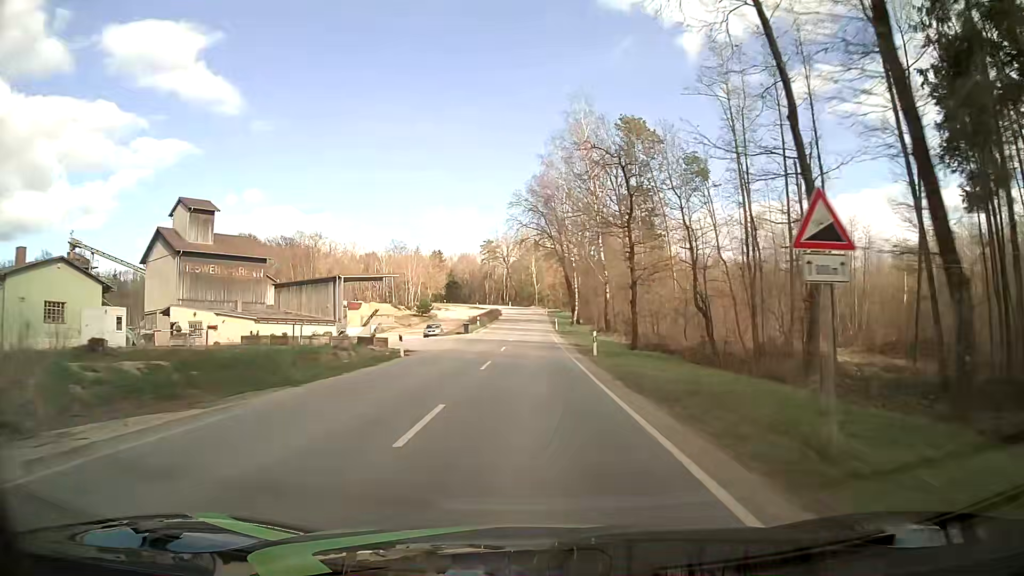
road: tertiary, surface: asphalt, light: Day
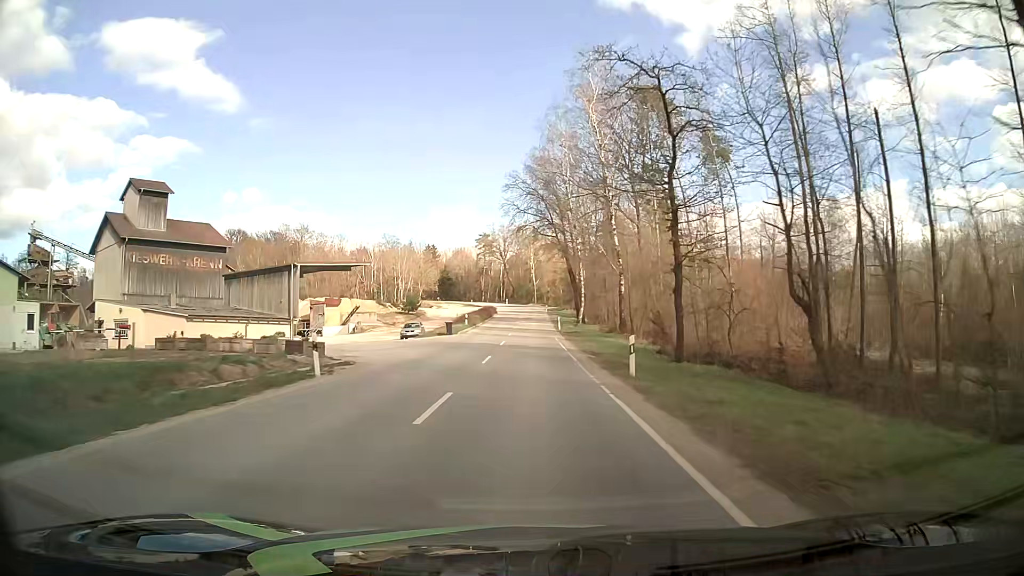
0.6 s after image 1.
(0.0, +10.6) m; 0°
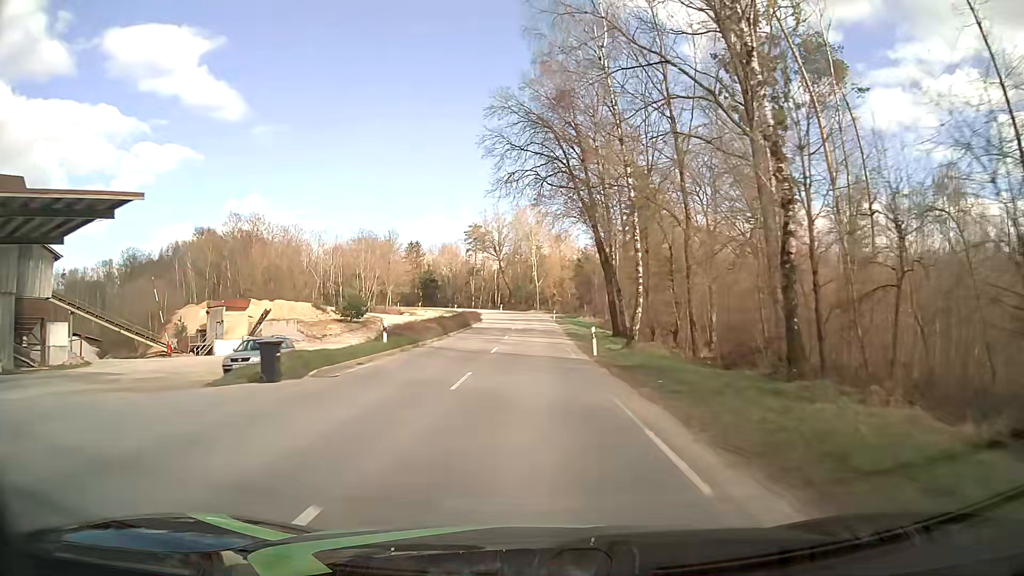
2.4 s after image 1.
(+0.2, +31.9) m; 0°
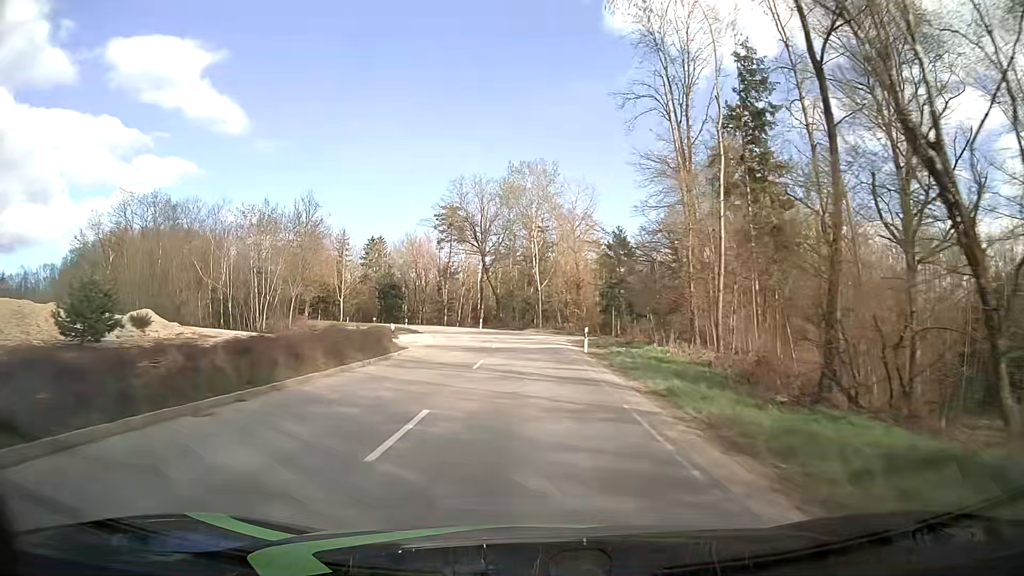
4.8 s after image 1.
(-0.1, +42.6) m; 0°
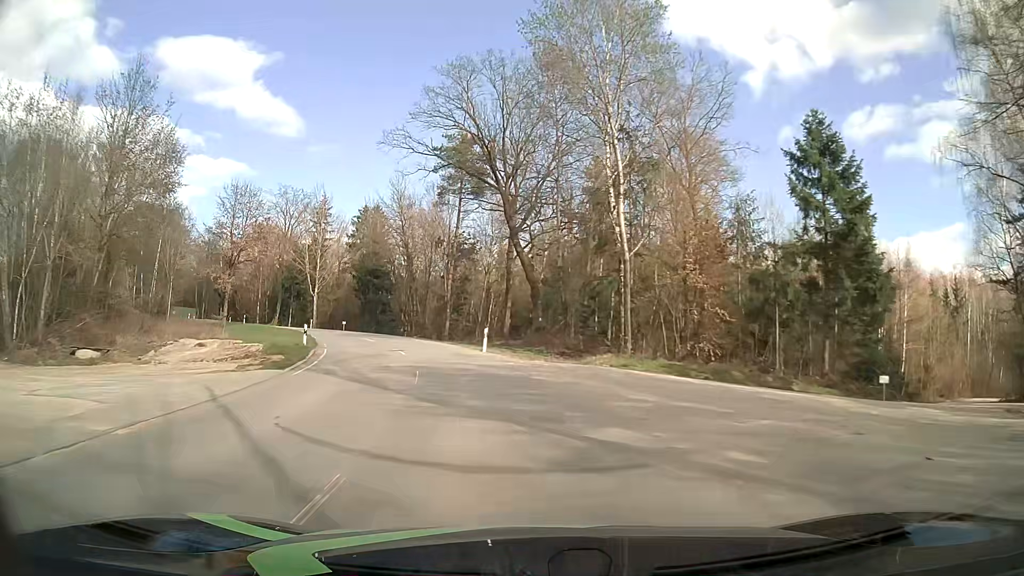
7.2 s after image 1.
(-0.8, +40.1) m; -4°
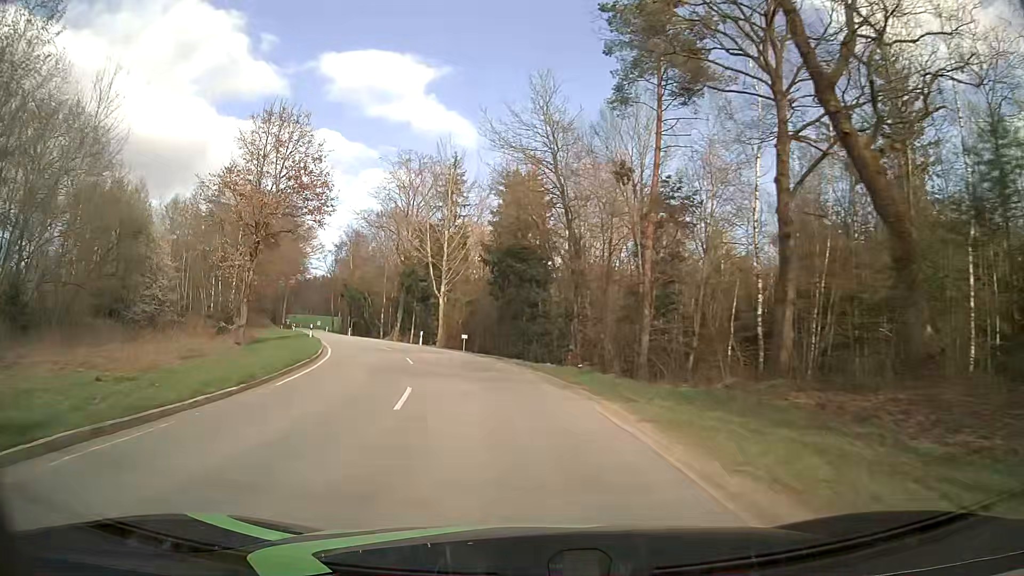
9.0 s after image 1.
(-3.7, +27.5) m; -16°
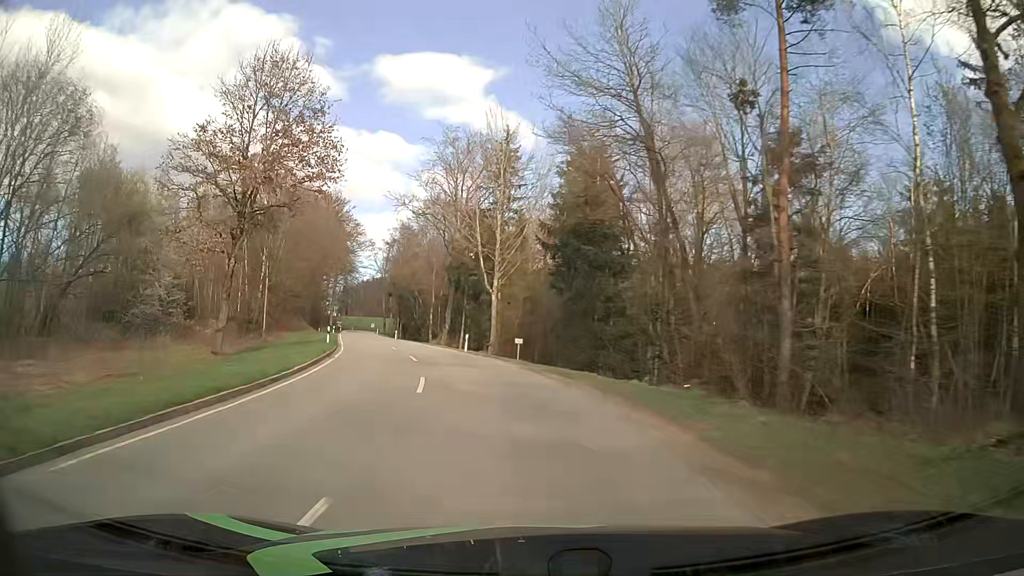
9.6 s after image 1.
(-0.4, +9.3) m; -6°
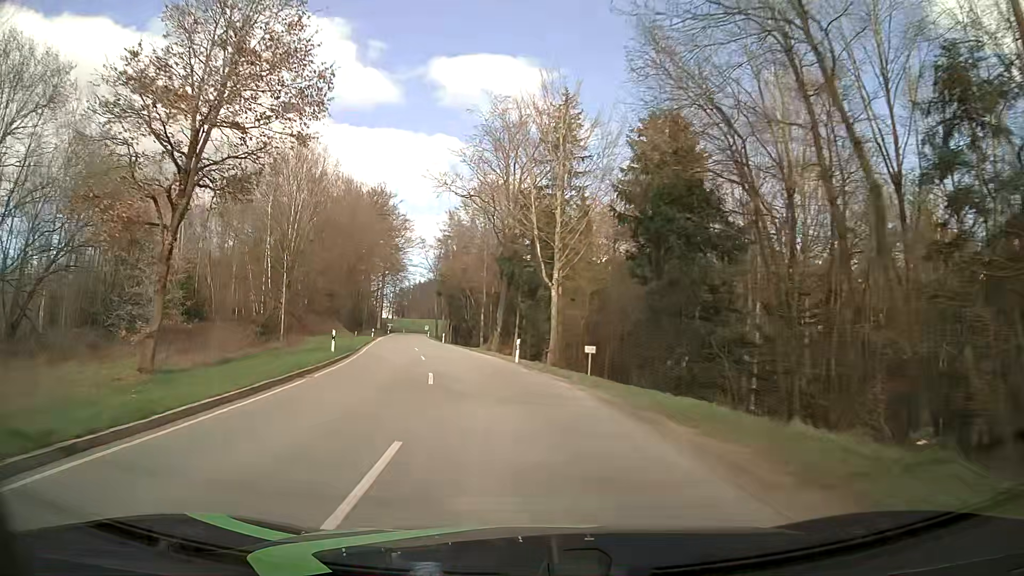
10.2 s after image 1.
(-0.4, +9.4) m; -5°
